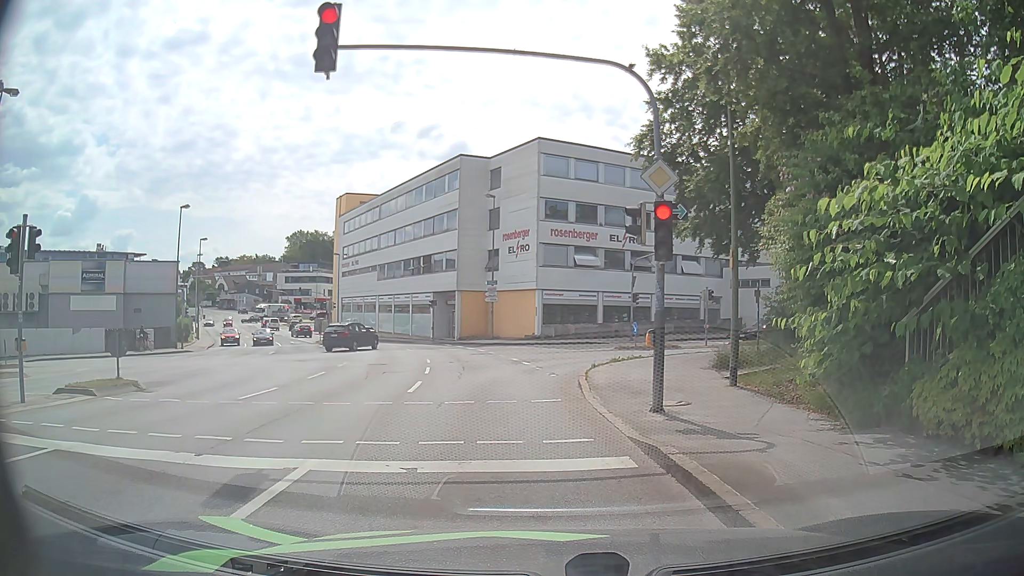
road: tertiary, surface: asphalt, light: Day
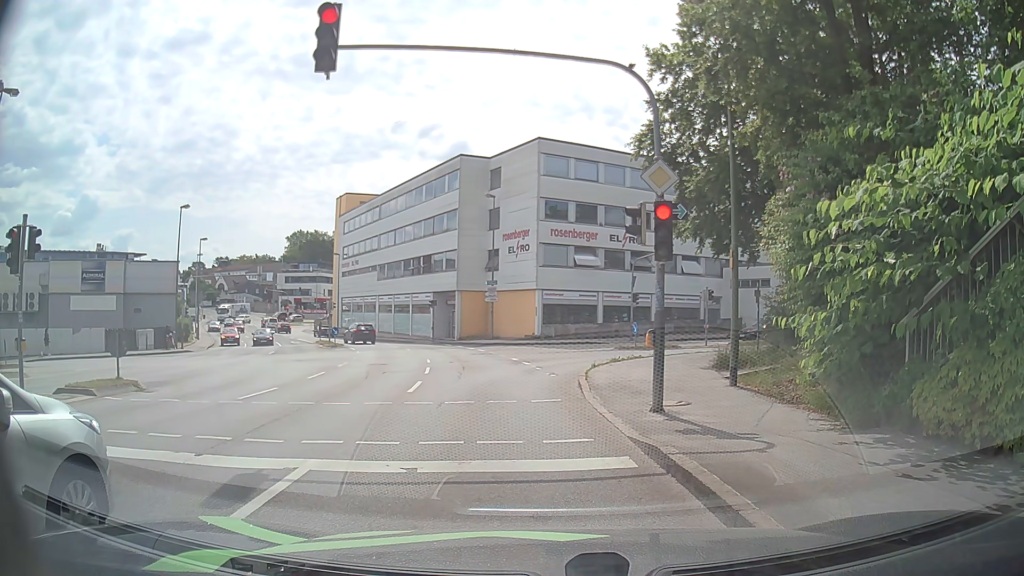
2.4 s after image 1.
(0.0, 0.0) m; 0°
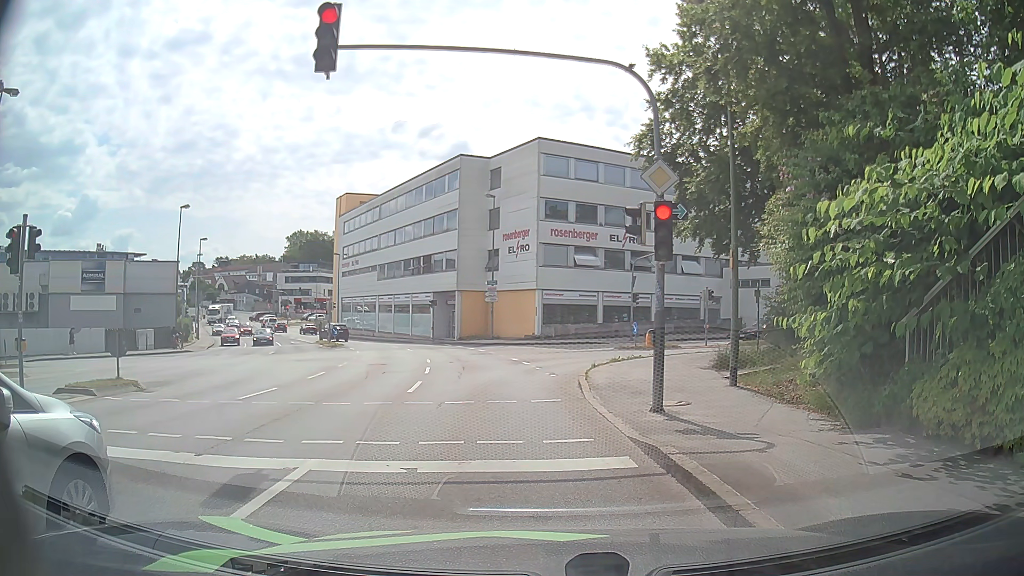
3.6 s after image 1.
(0.0, 0.0) m; 0°
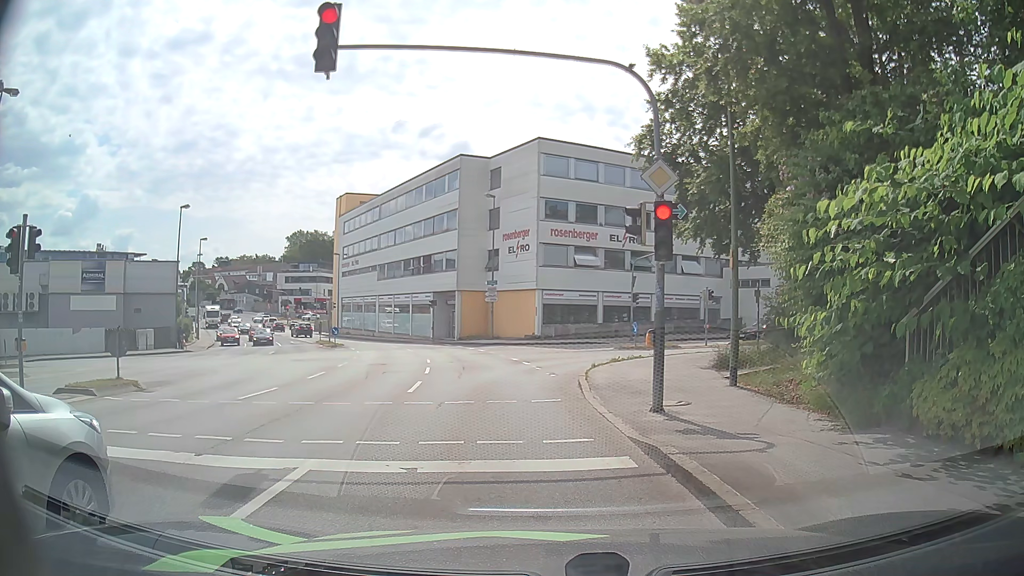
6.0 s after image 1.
(0.0, 0.0) m; 0°
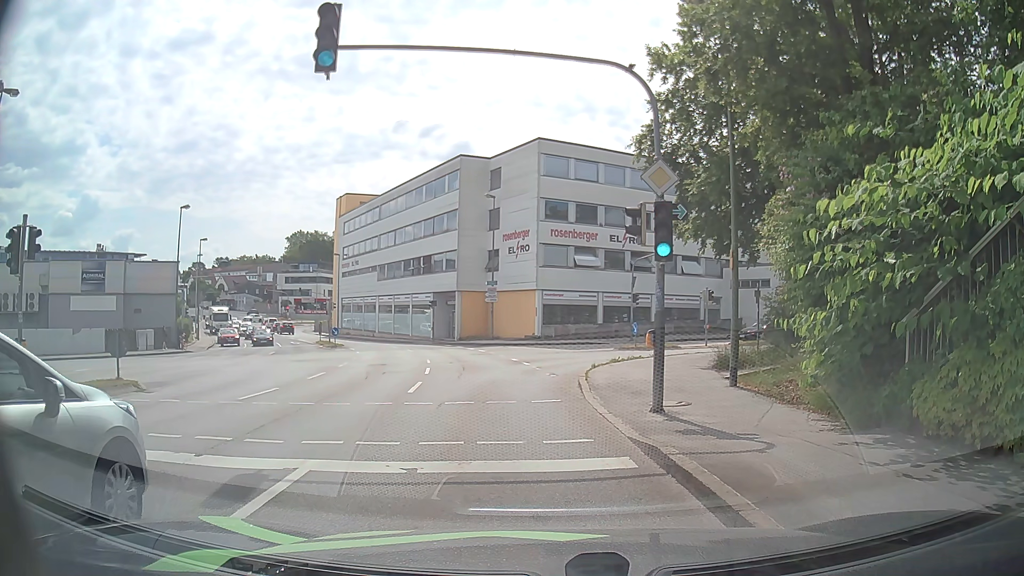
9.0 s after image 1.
(0.0, 0.0) m; 0°
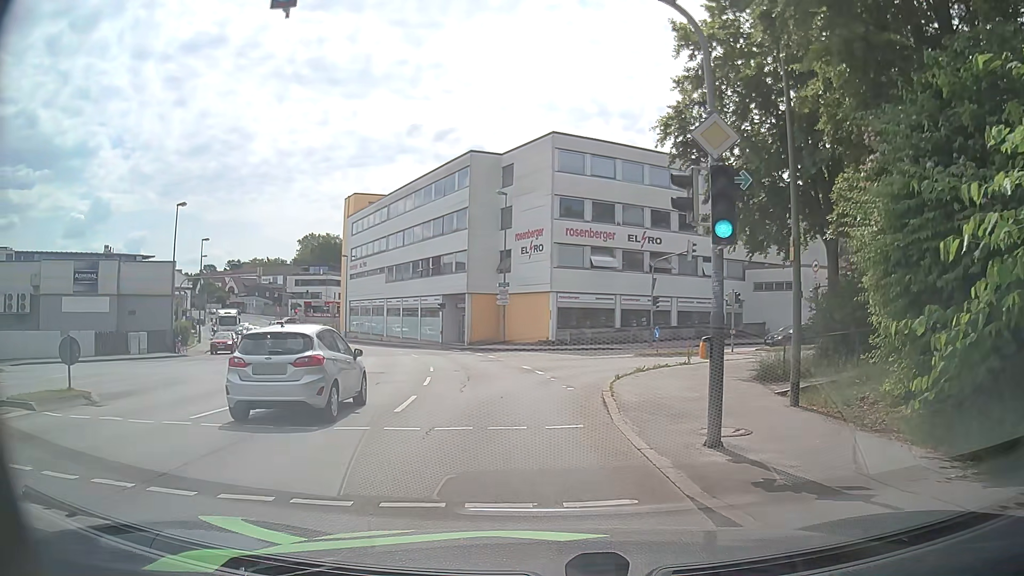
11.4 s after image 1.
(0.0, +2.7) m; -3°
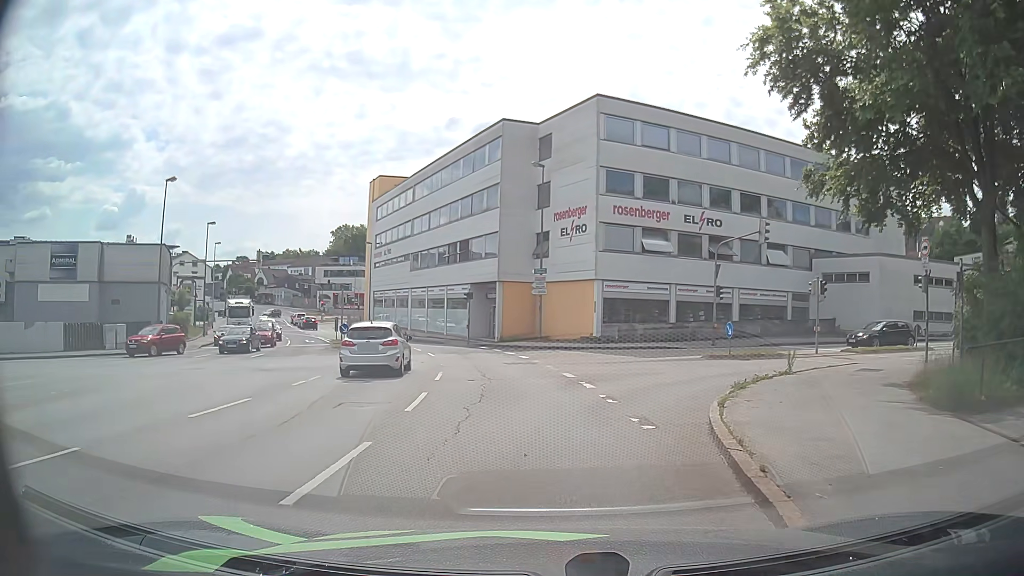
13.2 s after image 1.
(0.0, +6.7) m; -1°
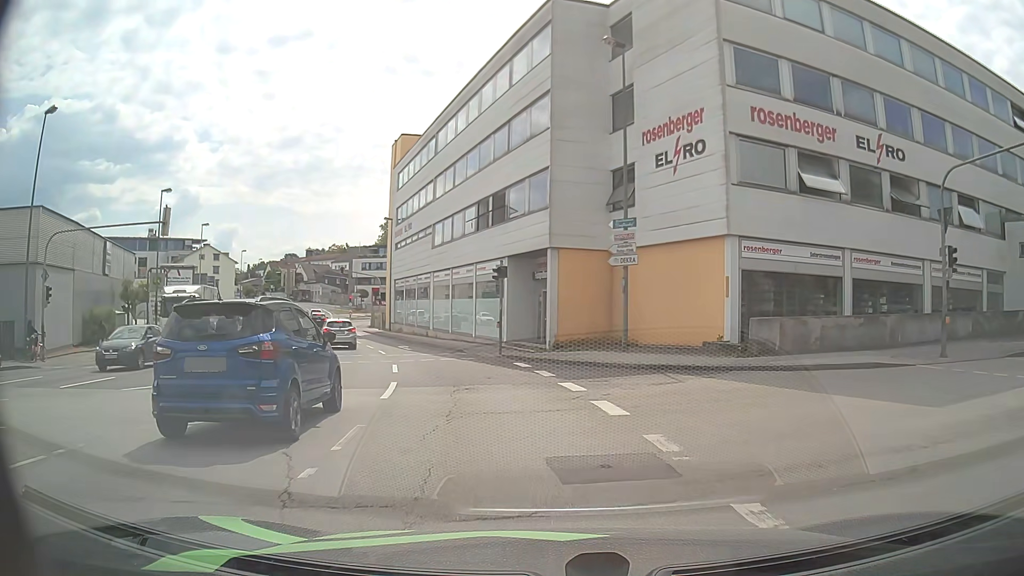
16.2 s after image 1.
(-1.0, +17.3) m; -5°
(-1, +10) (-3, +20) (-6, +29) (-9, +39) (-13, +48) (-17, +57) (-21, +66) (-24, +76) (-26, +85) (-25, +95) m
